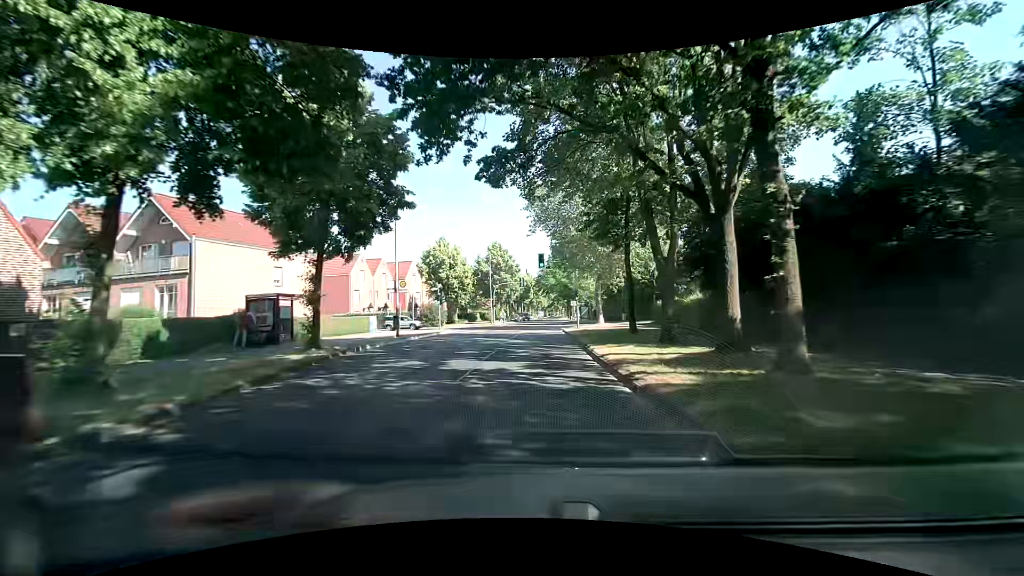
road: tertiary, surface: asphalt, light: Day
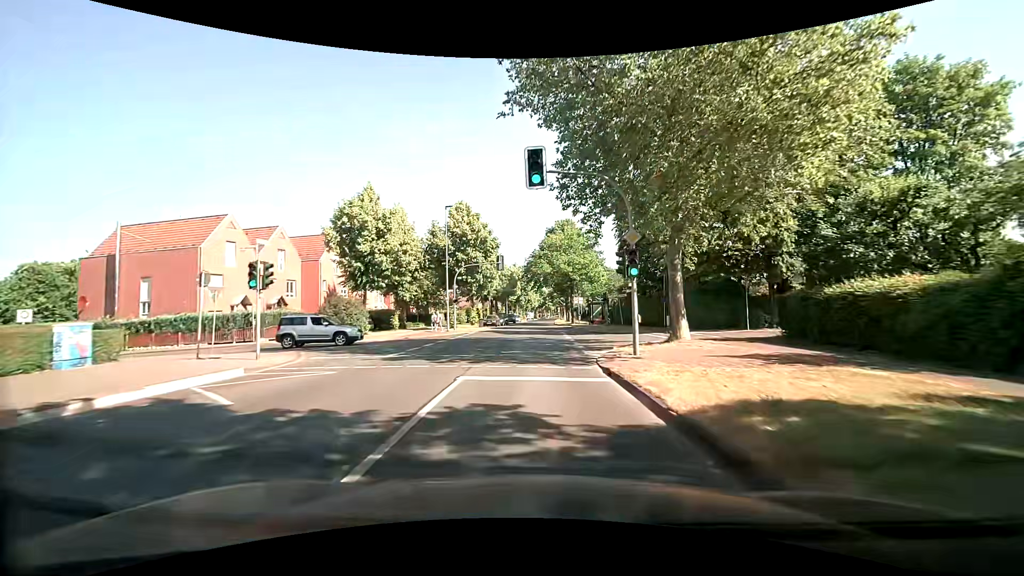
(0.0, +27.7) m; +1°
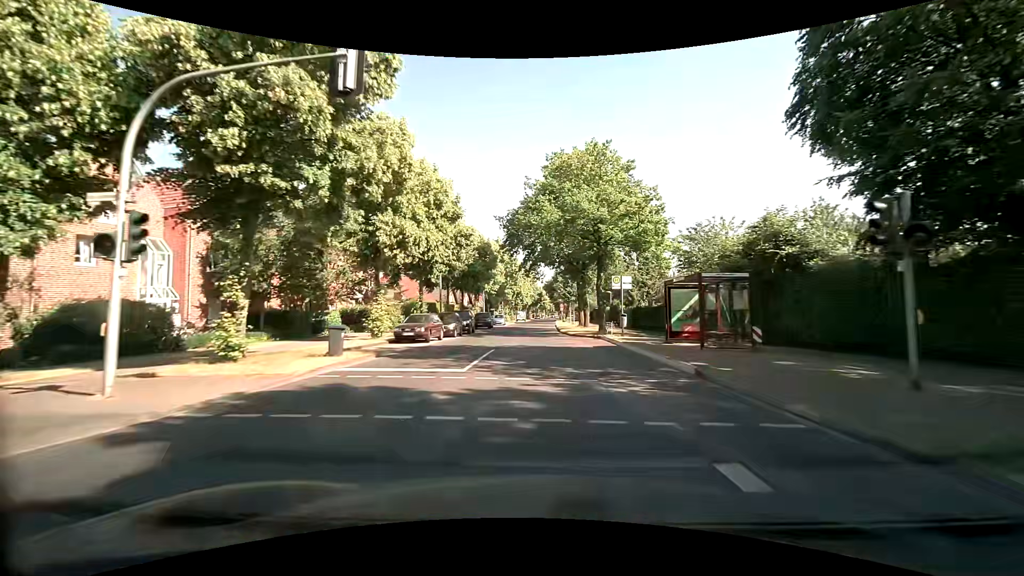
(+0.1, +34.9) m; +1°
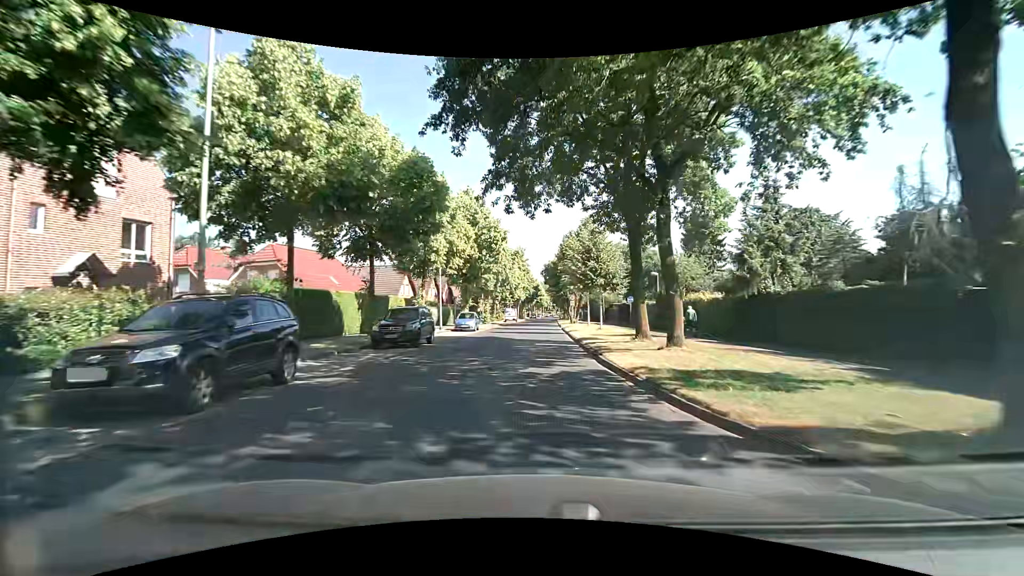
(0.0, +28.7) m; 0°
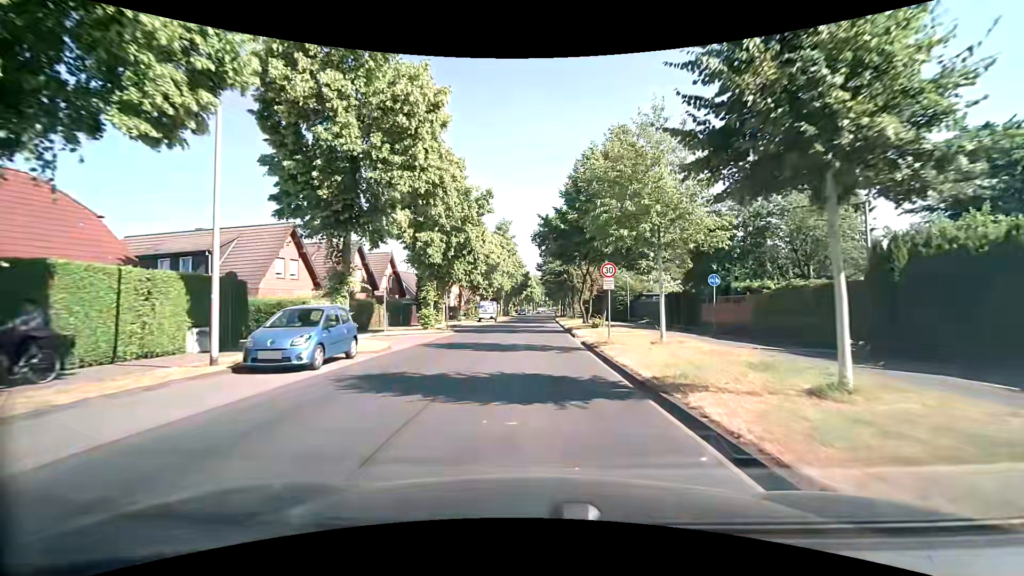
(+0.2, +26.5) m; +1°
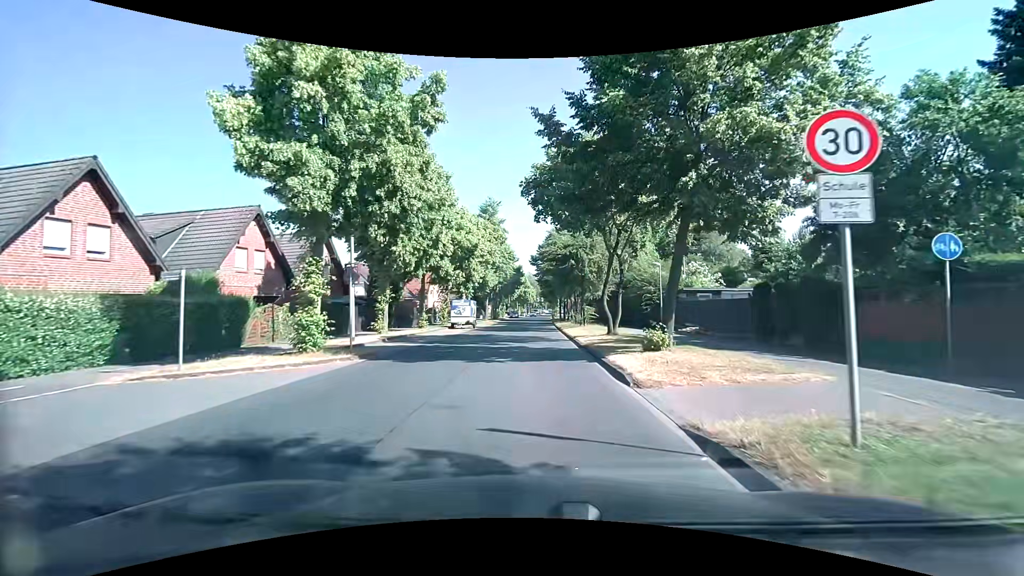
(+0.1, +14.7) m; 0°
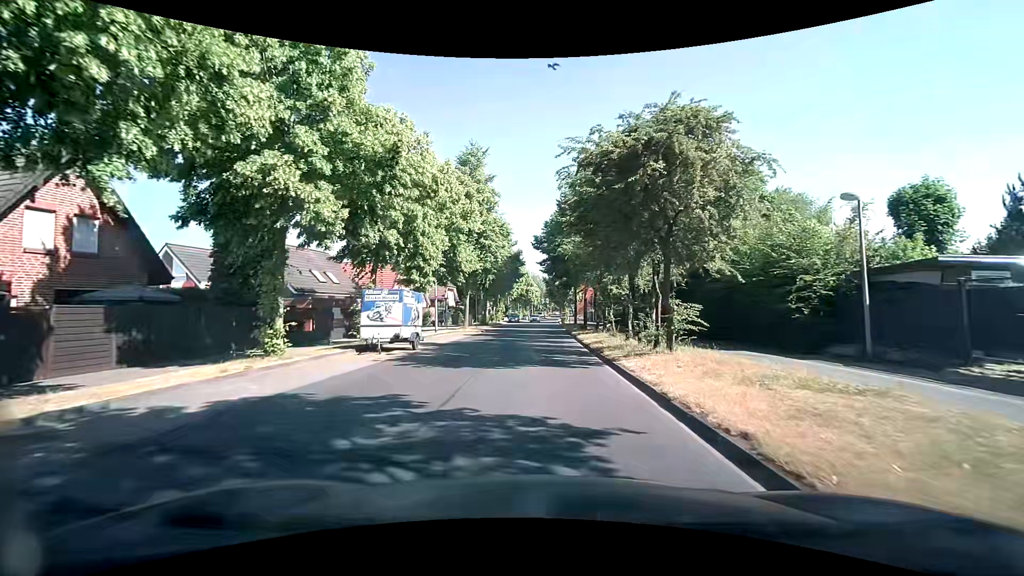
(+0.1, +21.1) m; 0°
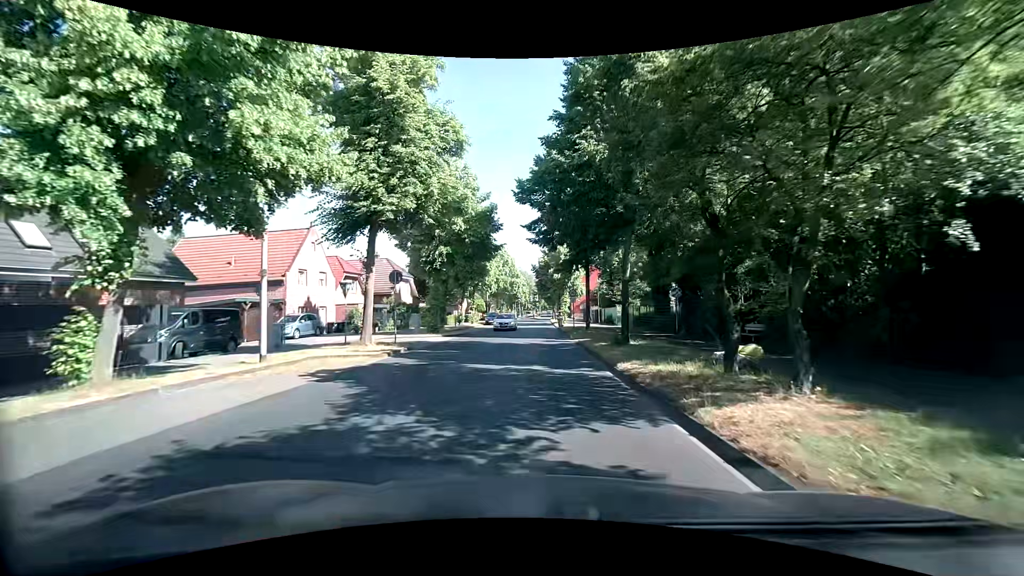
(+0.4, +21.9) m; +3°
(0, +10) (-1, +20) (-1, +30) (-1, +40) (-1, +50) (-1, +60) (-2, +70) (-2, +80) (-2, +90) (-2, +100) m
